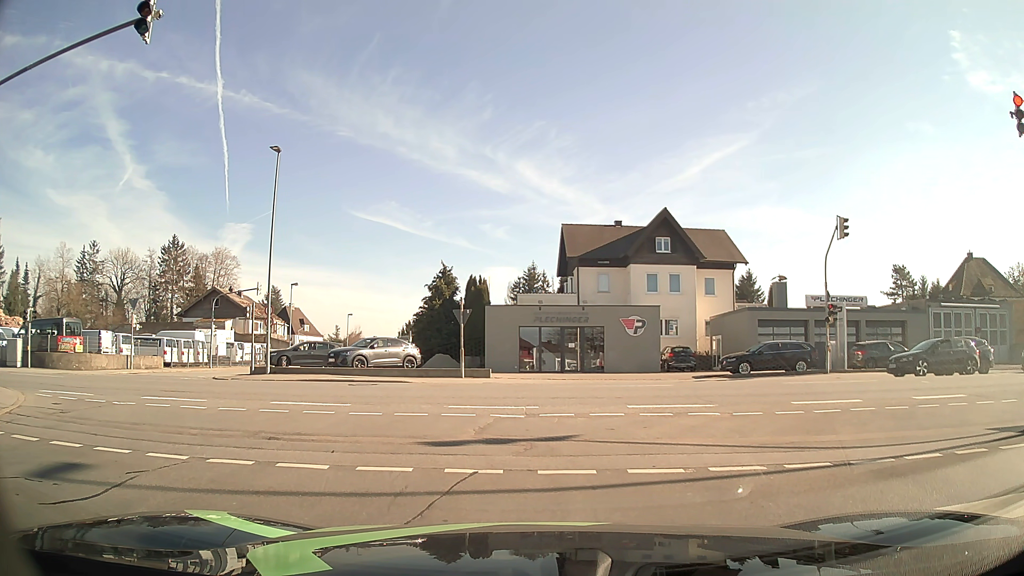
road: residential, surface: asphalt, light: Day
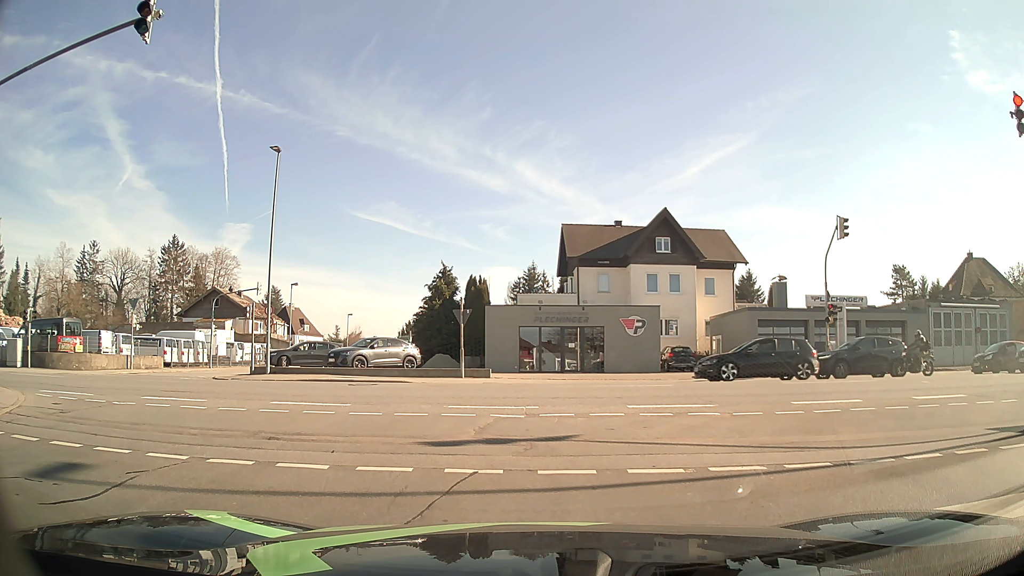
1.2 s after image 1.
(0.0, 0.0) m; 0°
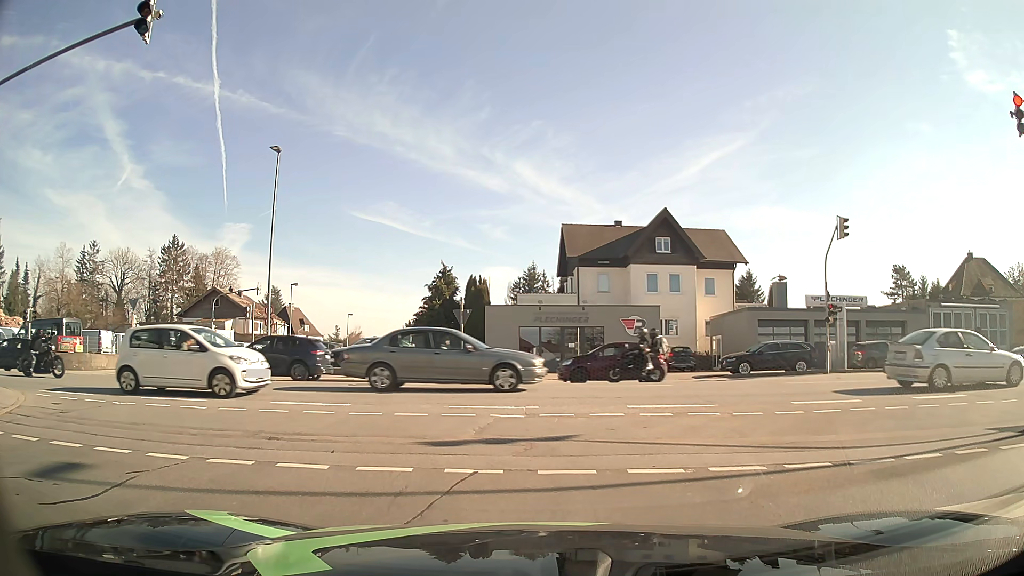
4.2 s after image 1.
(0.0, 0.0) m; 0°
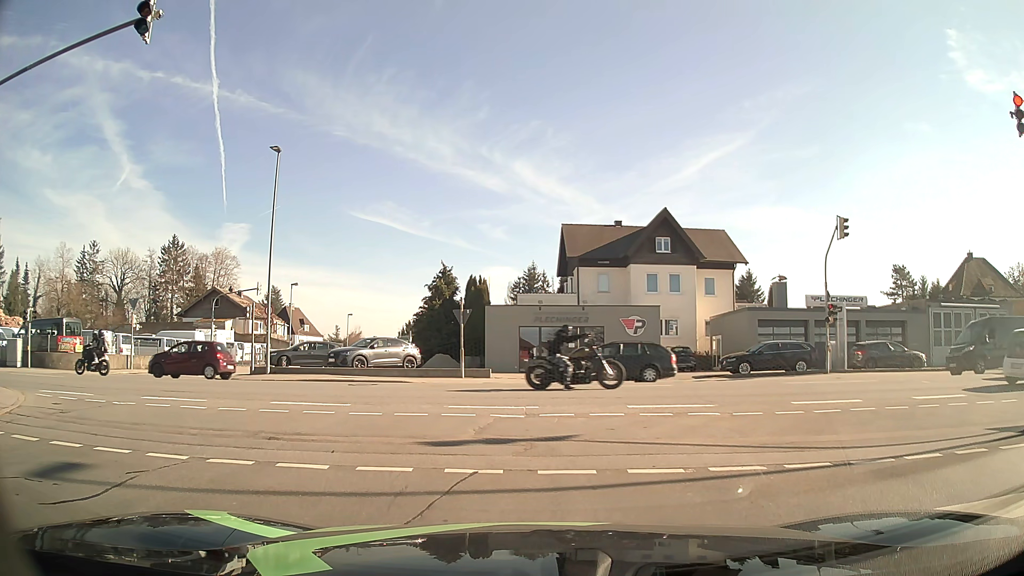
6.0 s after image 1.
(0.0, 0.0) m; 0°
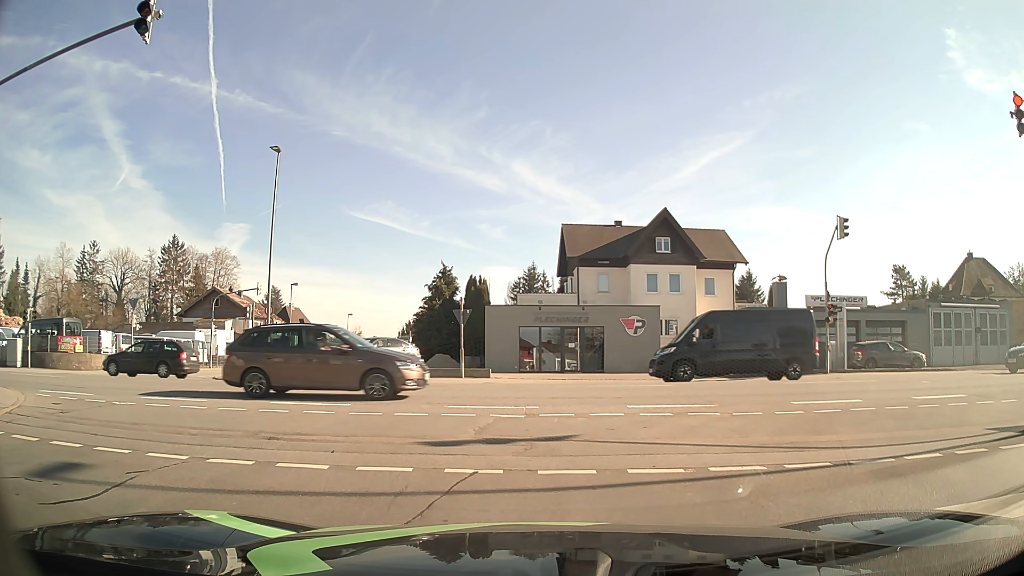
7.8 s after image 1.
(0.0, 0.0) m; 0°
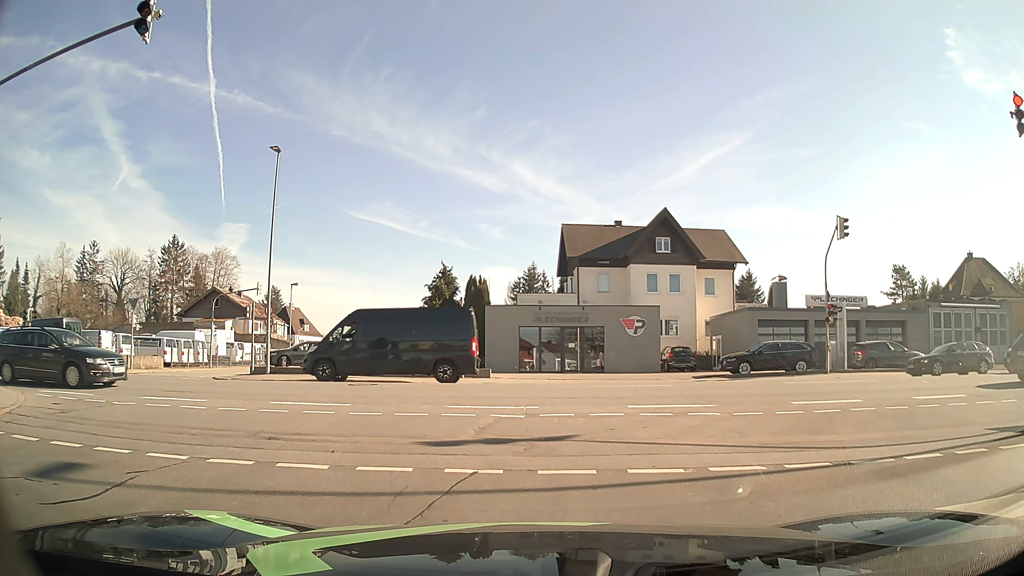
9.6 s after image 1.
(0.0, 0.0) m; 0°
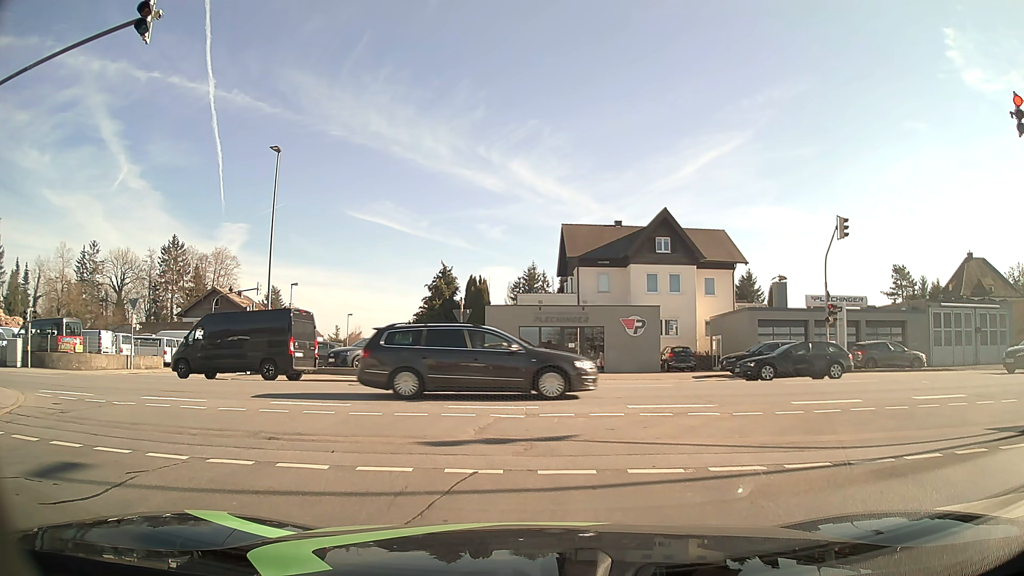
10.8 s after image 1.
(0.0, 0.0) m; 0°
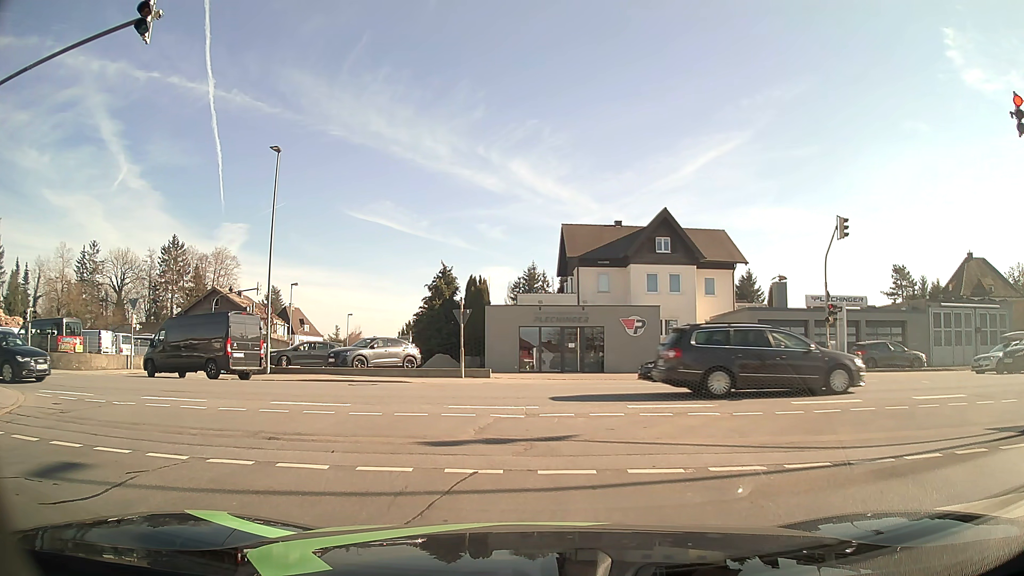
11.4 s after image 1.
(0.0, 0.0) m; 0°
